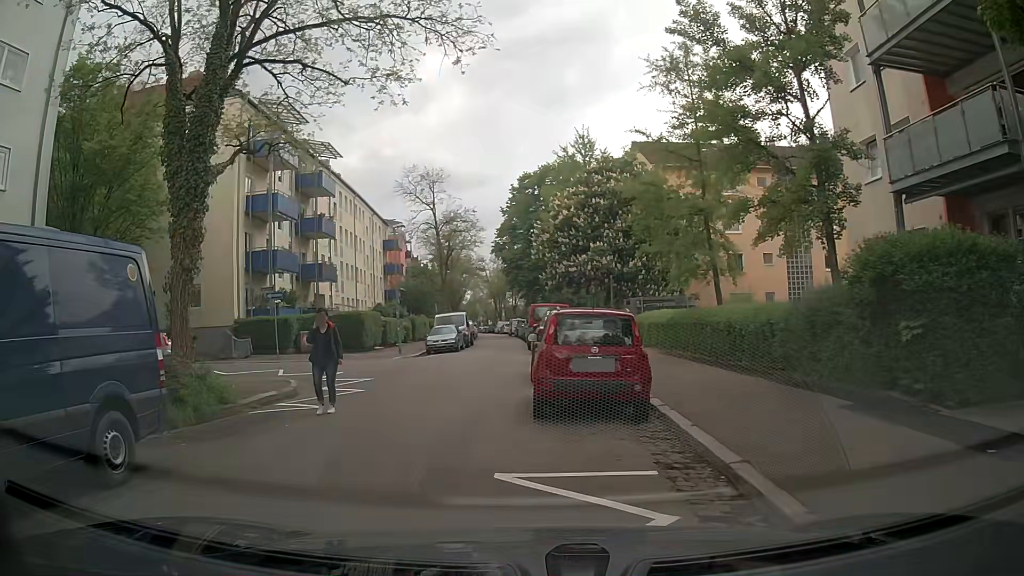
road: residential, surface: asphalt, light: Day
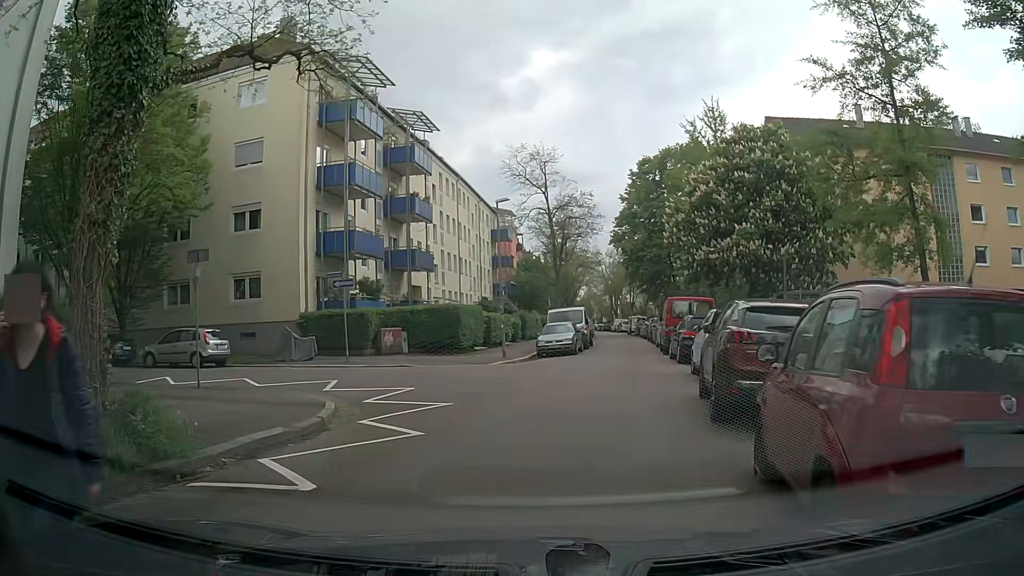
(-0.4, +6.3) m; -9°
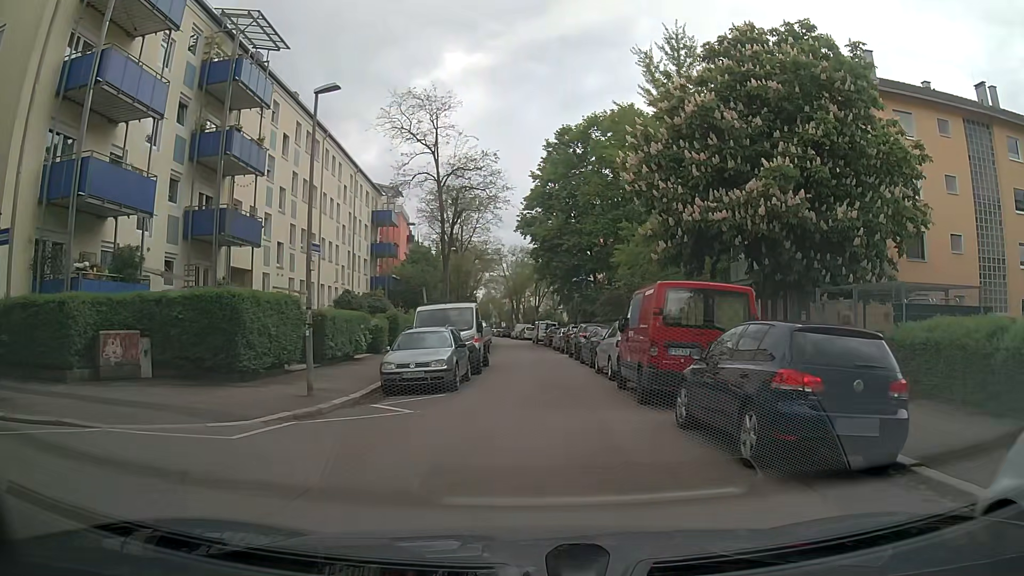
(+1.6, +14.0) m; +10°
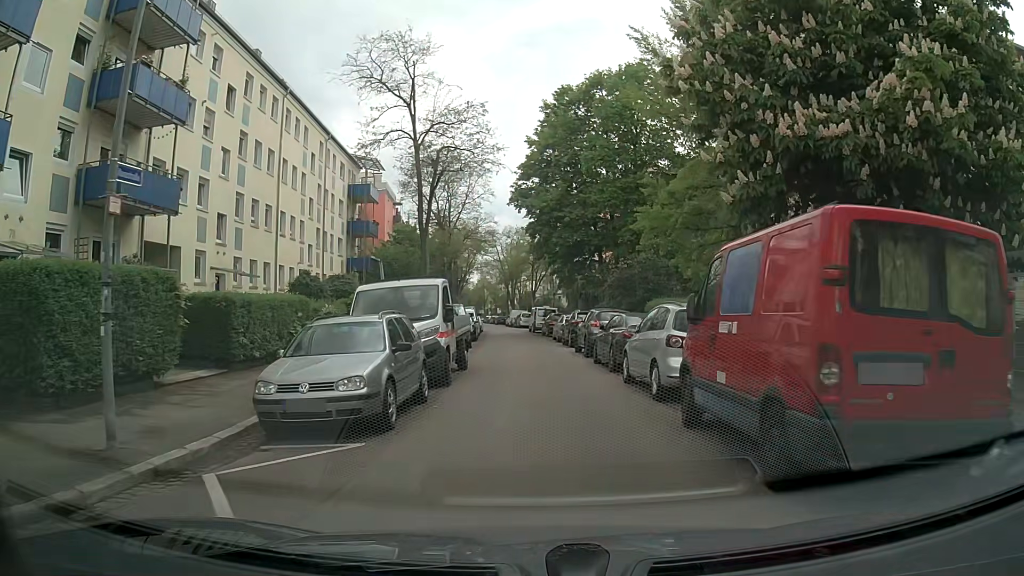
(0.0, +6.9) m; 0°
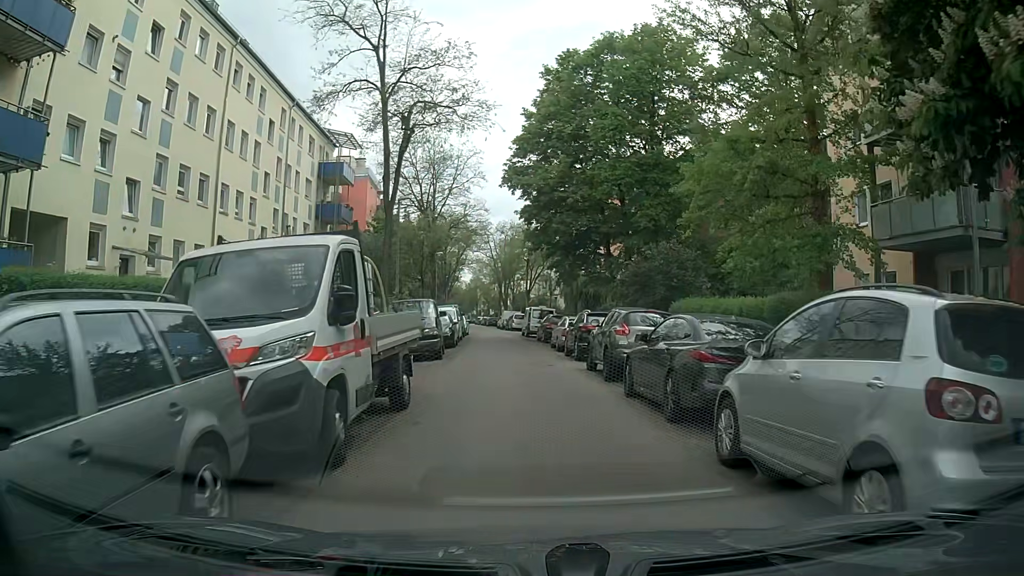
(0.0, +7.4) m; +1°
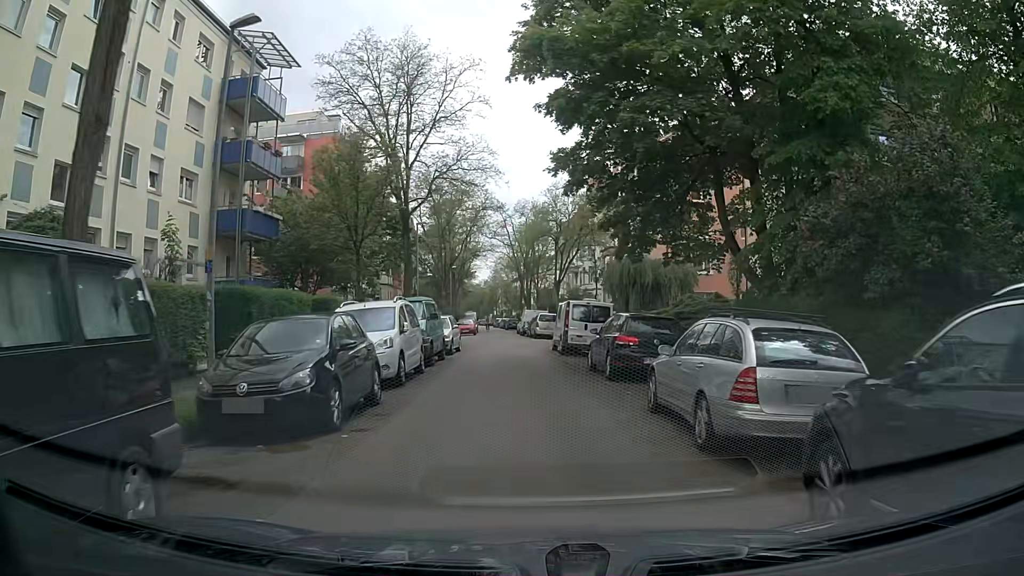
(-0.6, +19.6) m; -3°
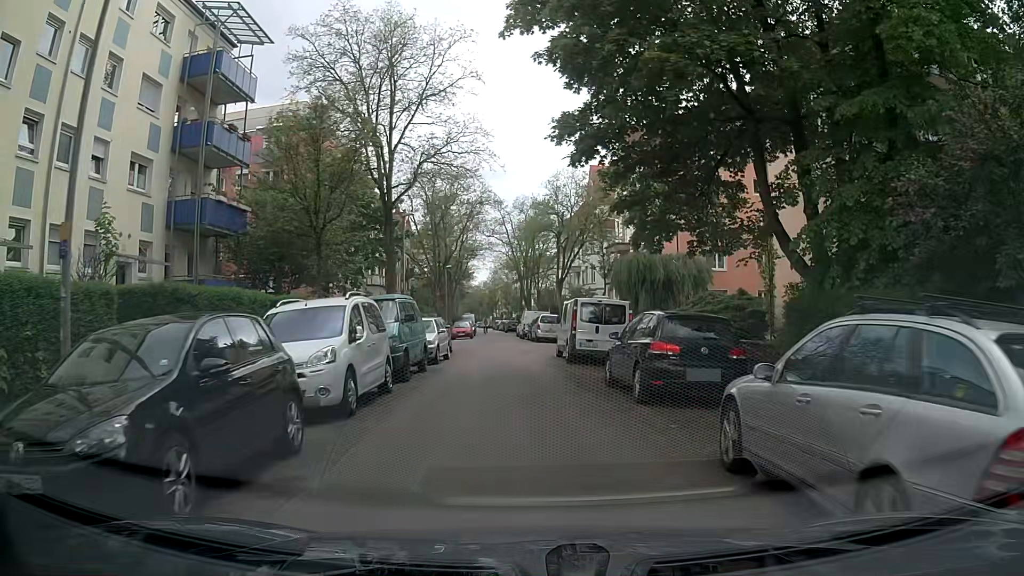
(+0.1, +3.9) m; +2°
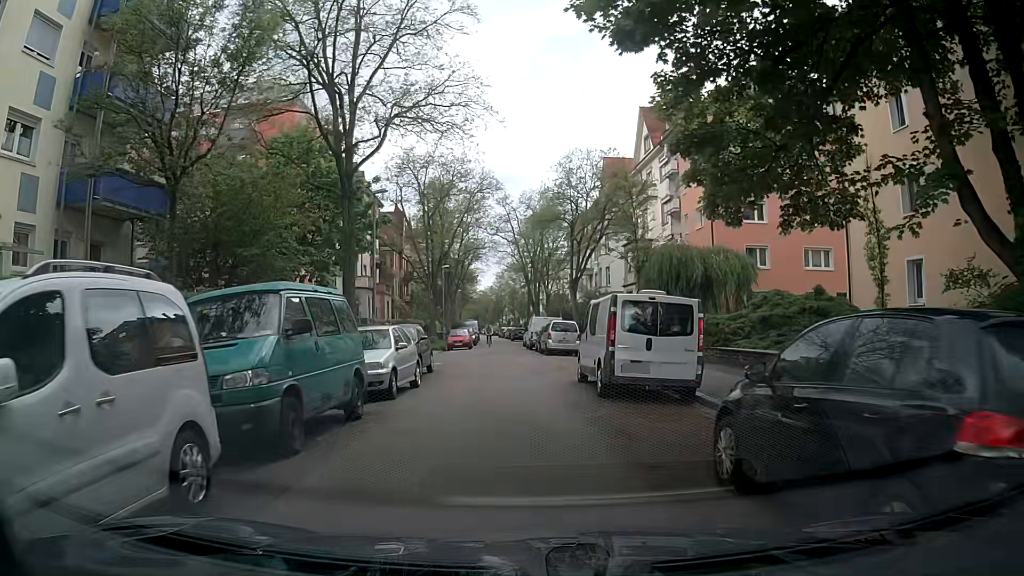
(-0.1, +7.6) m; -1°
(0, +10) (-1, +20) (-1, +30) (-2, +40) (-3, +50) (-3, +60) (-4, +70) (-5, +80) (-6, +90) (-7, +100) m
